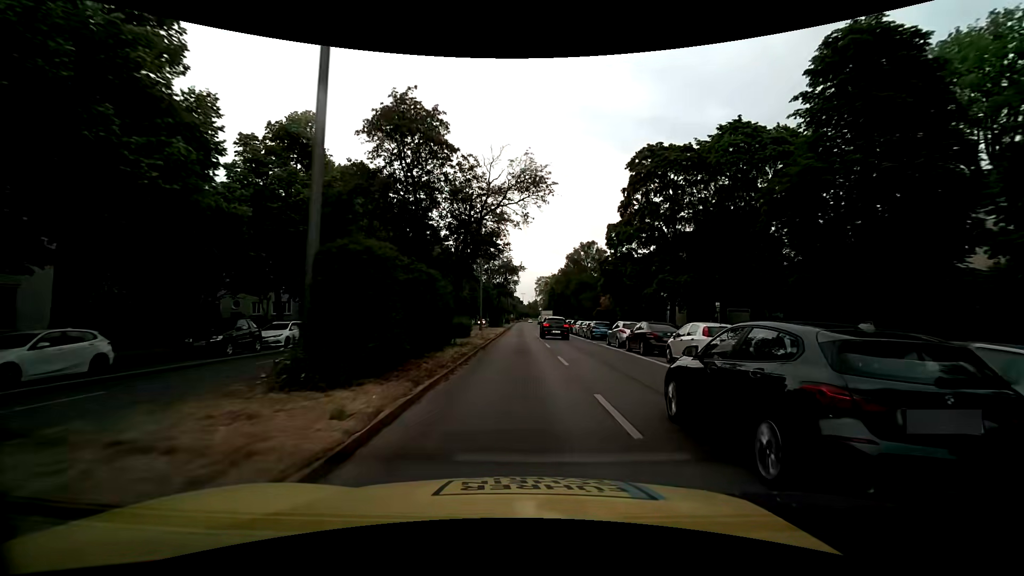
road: secondary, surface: asphalt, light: Day
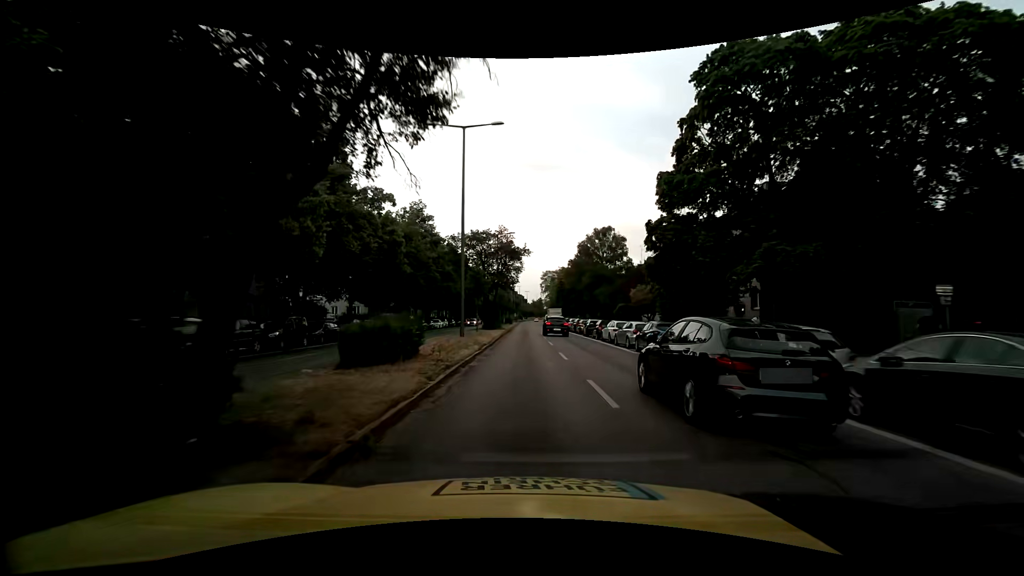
(-0.1, +16.3) m; -1°
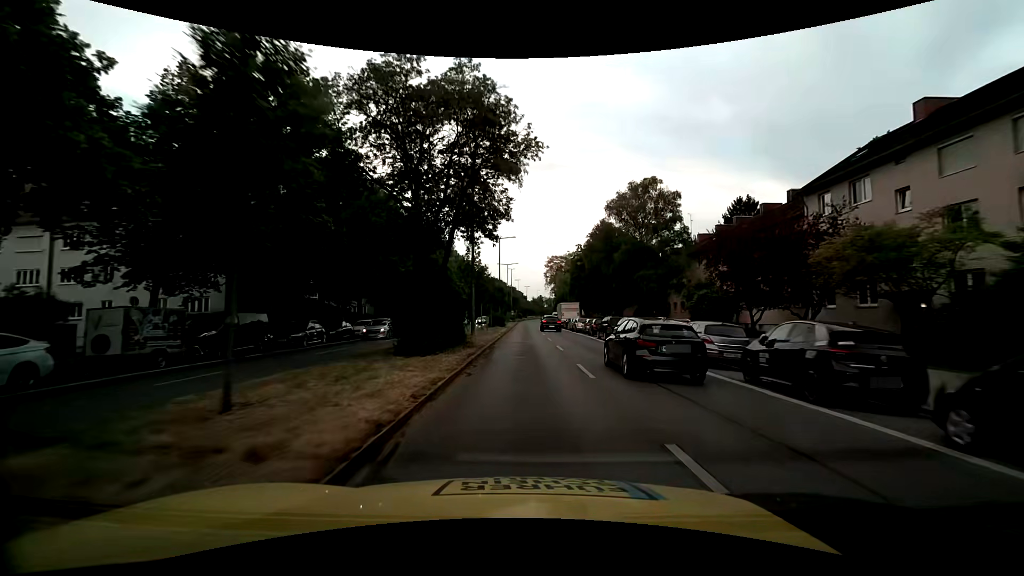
(-0.1, +32.8) m; 0°
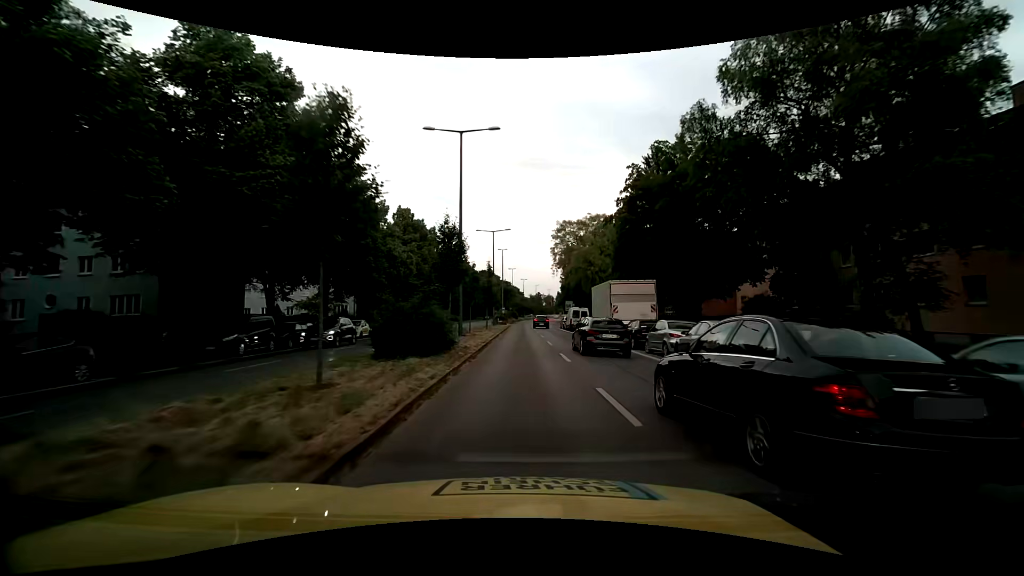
(+0.4, +41.4) m; +1°
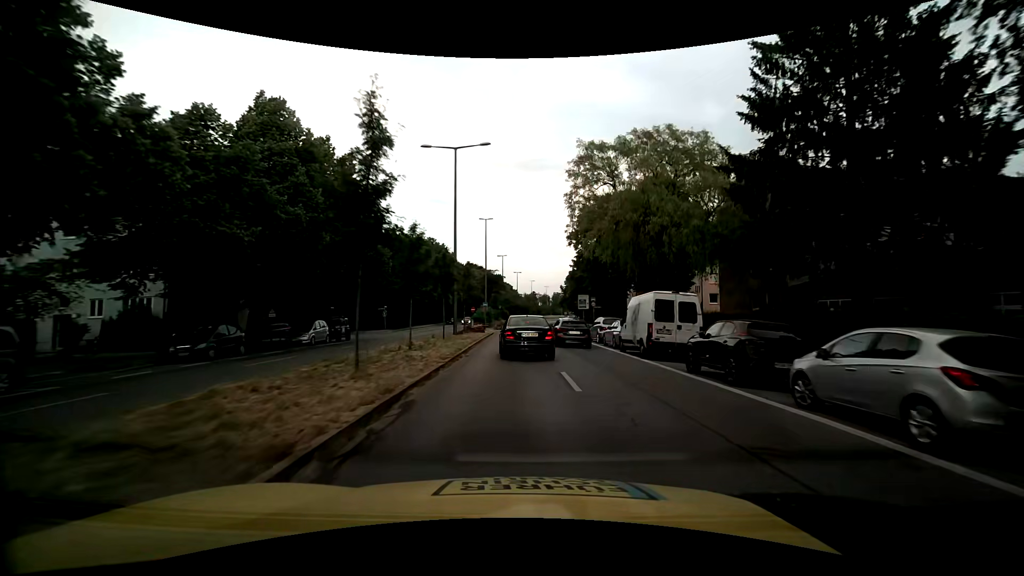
(0.0, +33.4) m; 0°
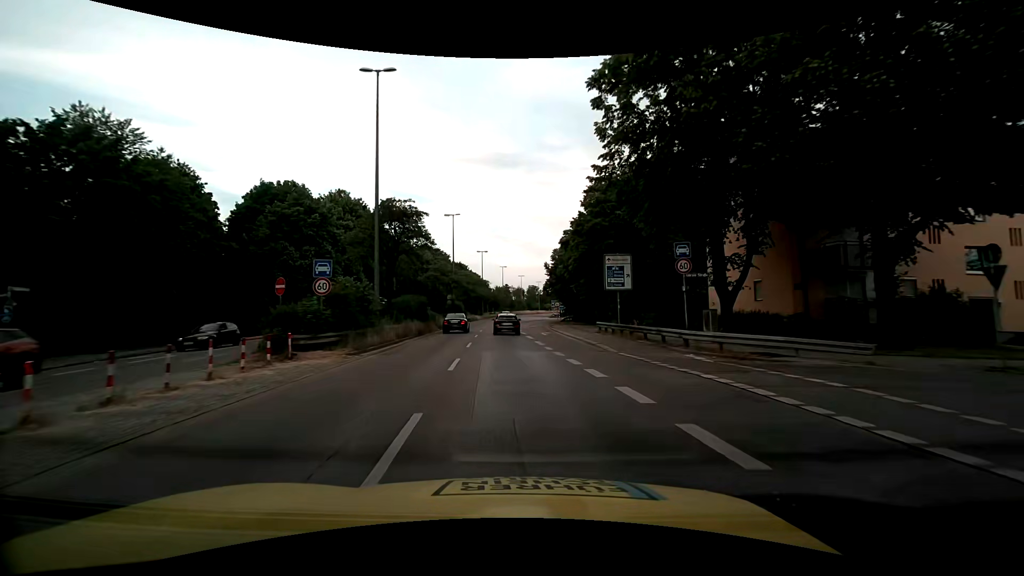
(+1.4, +42.4) m; +3°
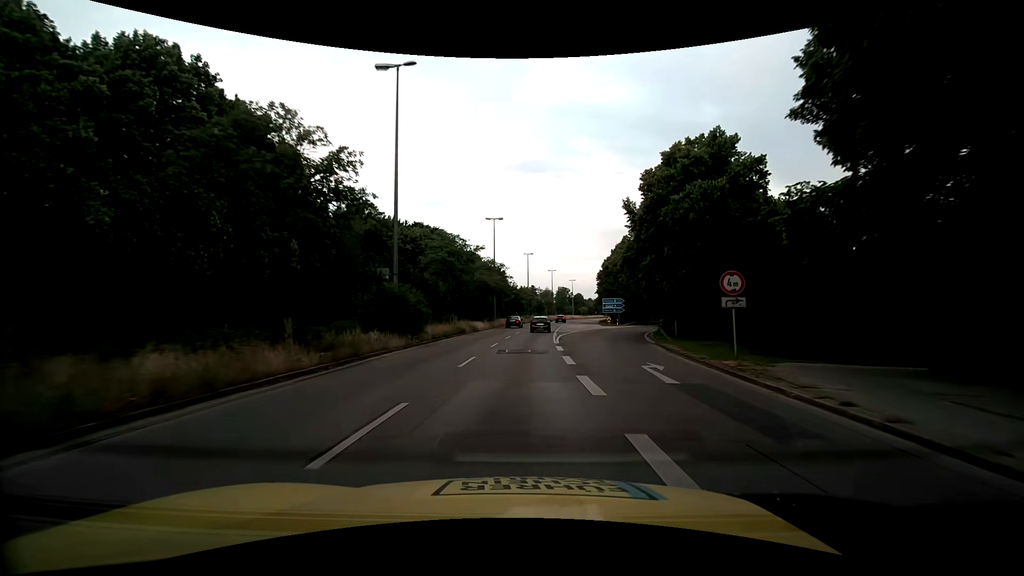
(-1.5, +44.3) m; -3°
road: trunk
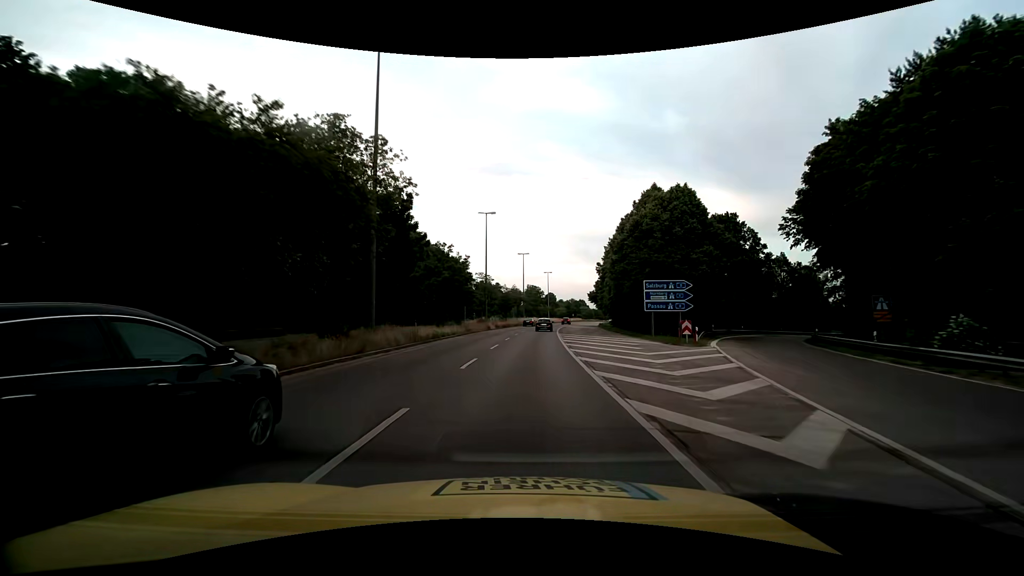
(+1.4, +46.6) m; +4°
(0, +10) (0, +20) (+1, +30) (+1, +40) (+2, +50) (+3, +60) (+3, +70) (+4, +80) (+5, +90) (+6, +100) m
